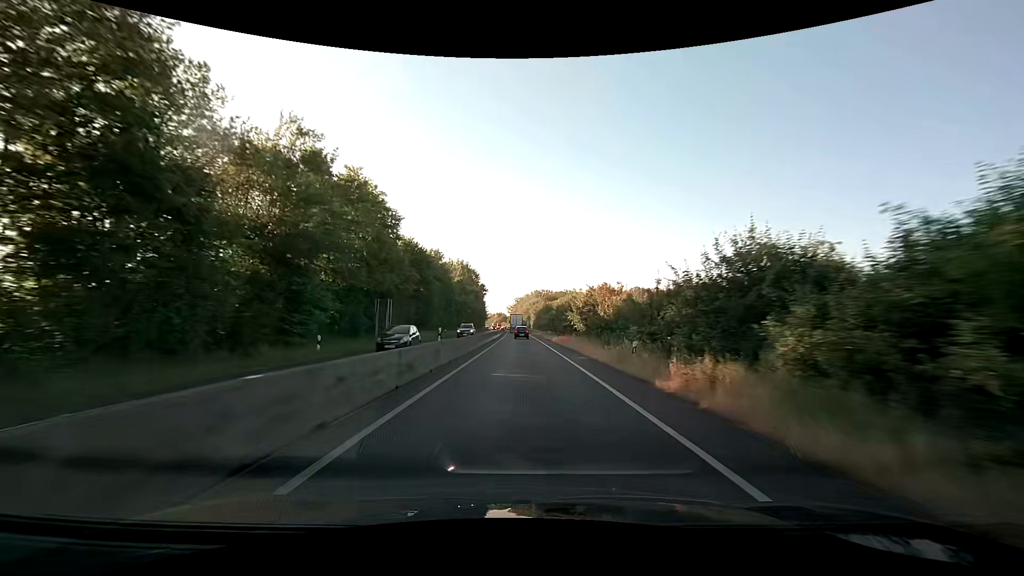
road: trunk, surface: asphalt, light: Day
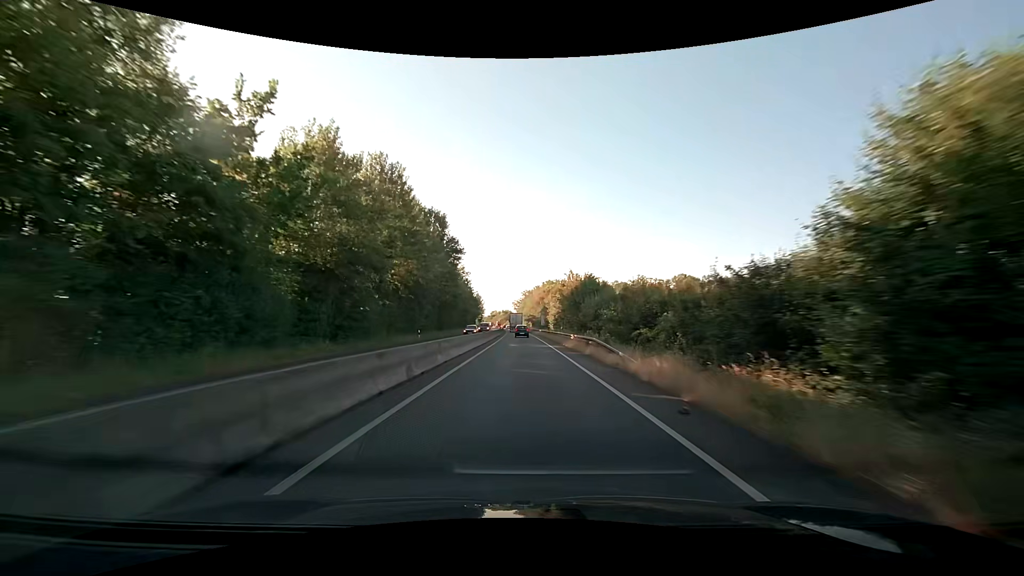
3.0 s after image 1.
(-0.7, +69.8) m; -1°
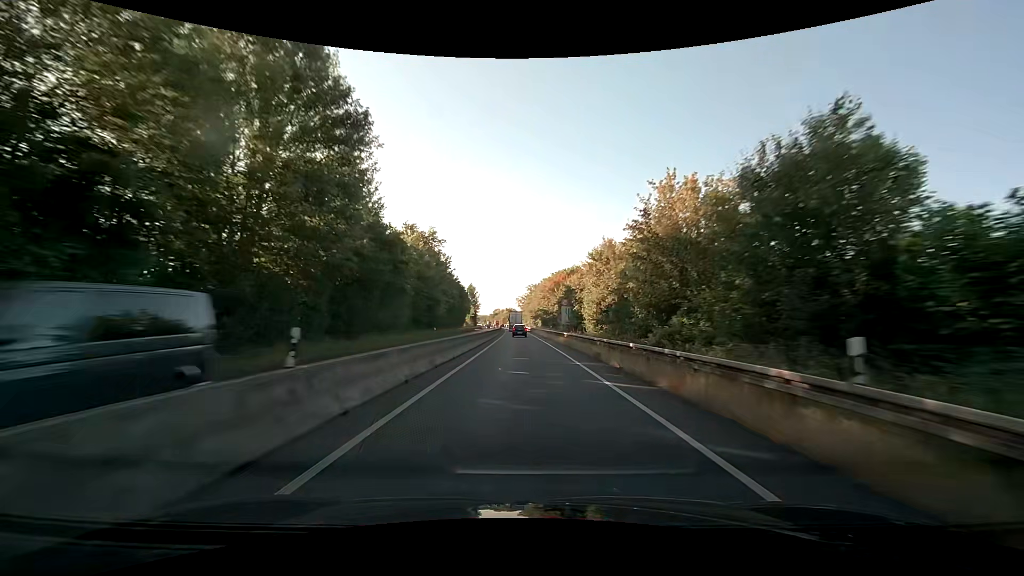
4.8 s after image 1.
(-0.3, +42.4) m; -1°
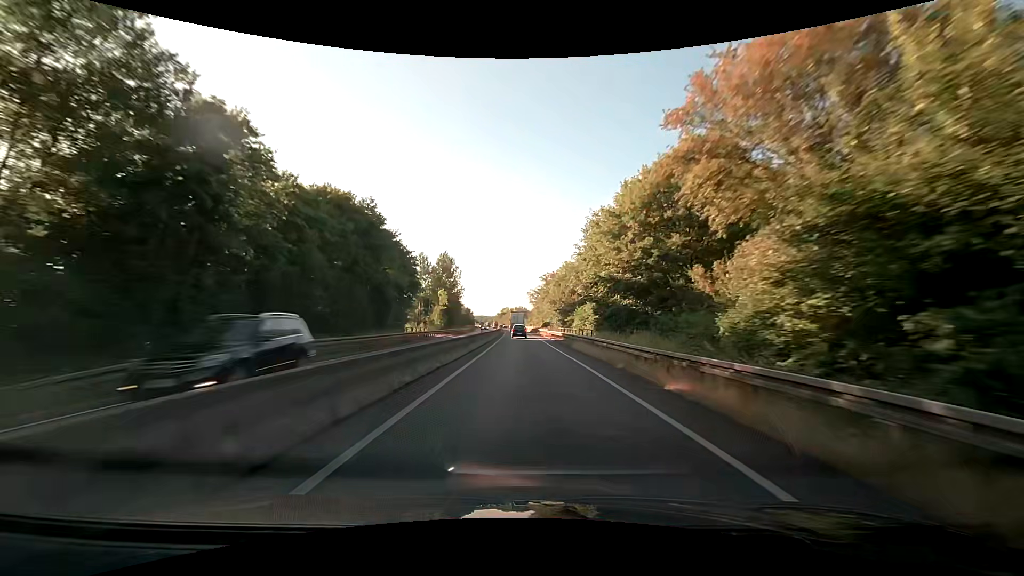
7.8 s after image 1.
(-0.6, +68.9) m; -1°
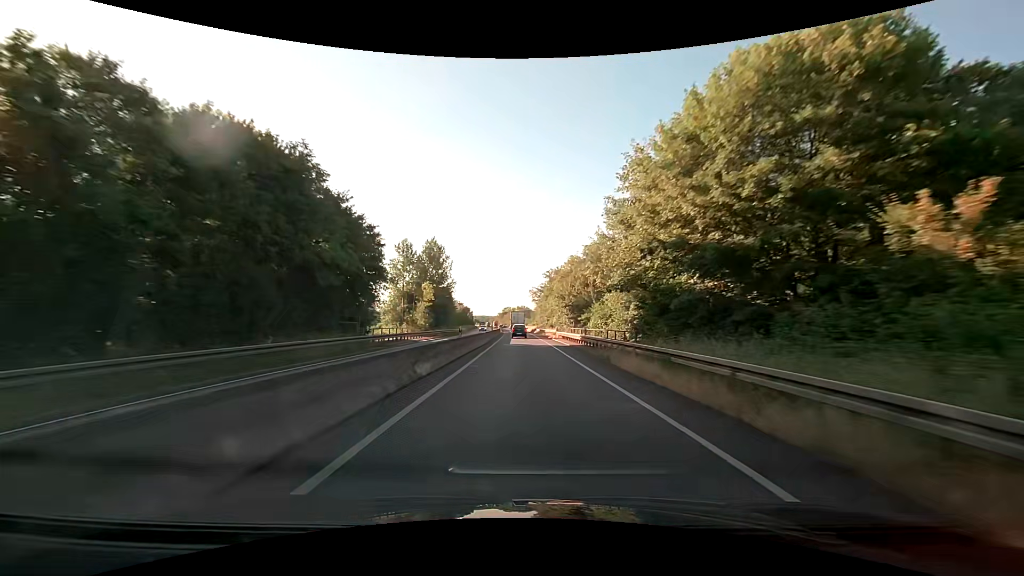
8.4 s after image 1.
(0.0, +13.5) m; 0°
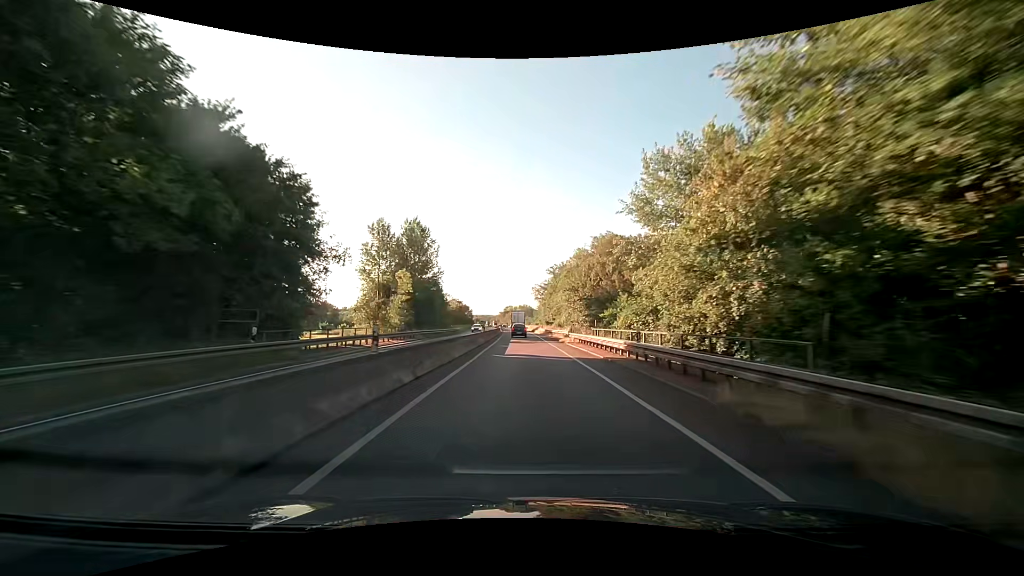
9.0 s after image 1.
(-0.1, +13.5) m; 0°
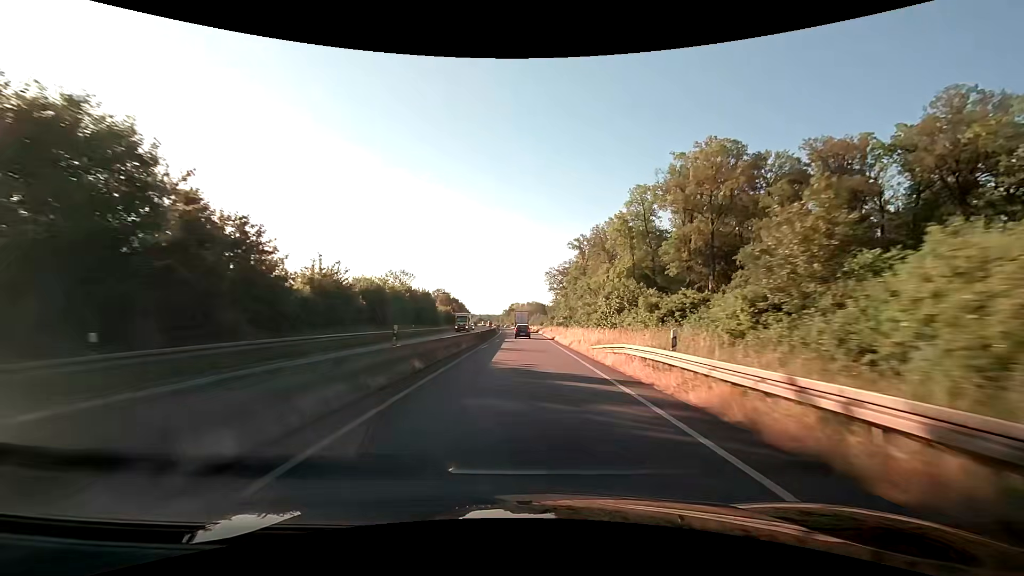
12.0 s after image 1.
(-0.6, +66.3) m; -1°
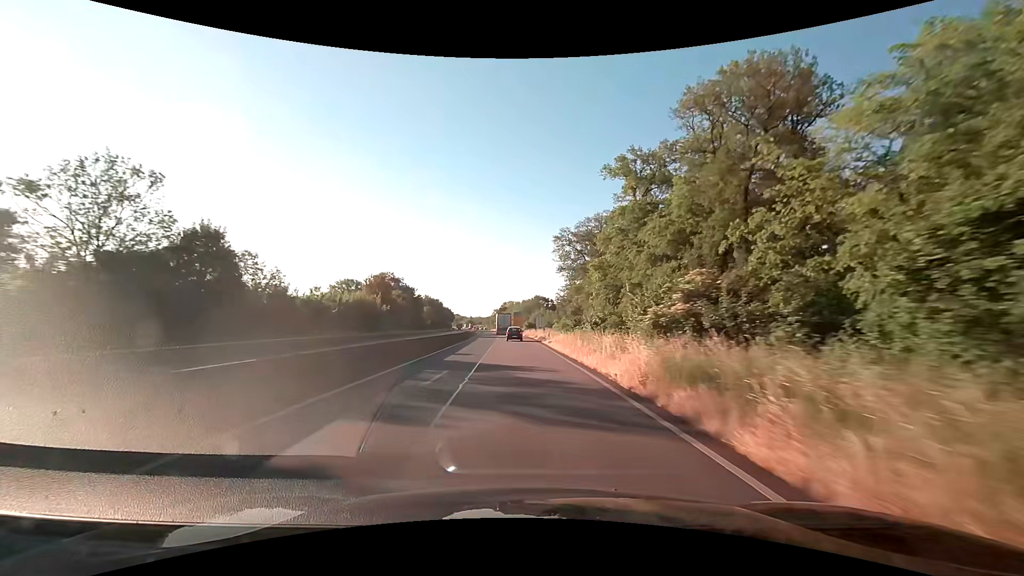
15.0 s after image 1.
(+0.3, +65.7) m; +1°
(0, +10) (0, +20) (0, +30) (-1, +40) (-1, +50) (-1, +60) (-2, +70) (-2, +80) (-3, +90) (-3, +100) m
